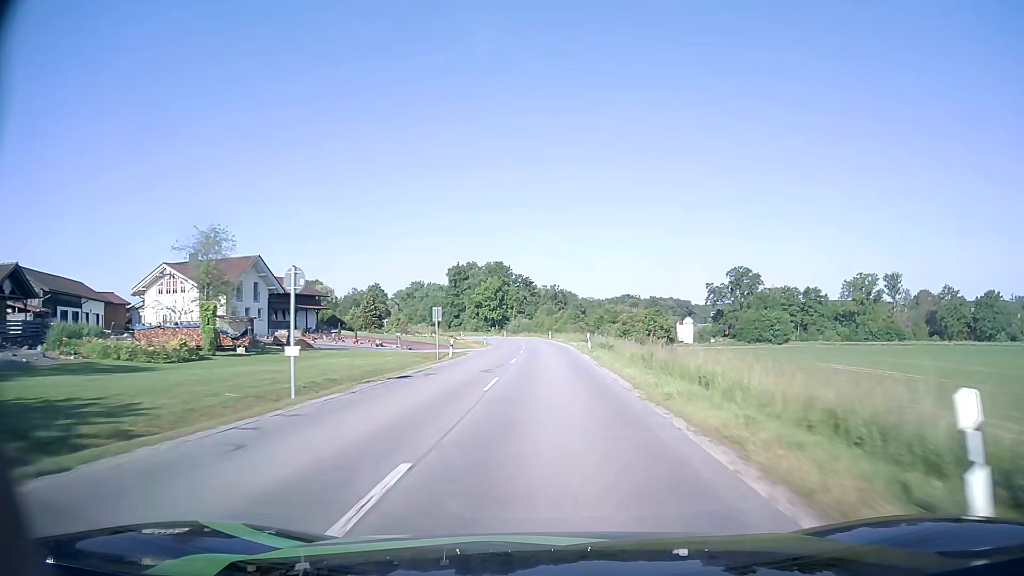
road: secondary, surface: asphalt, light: Day
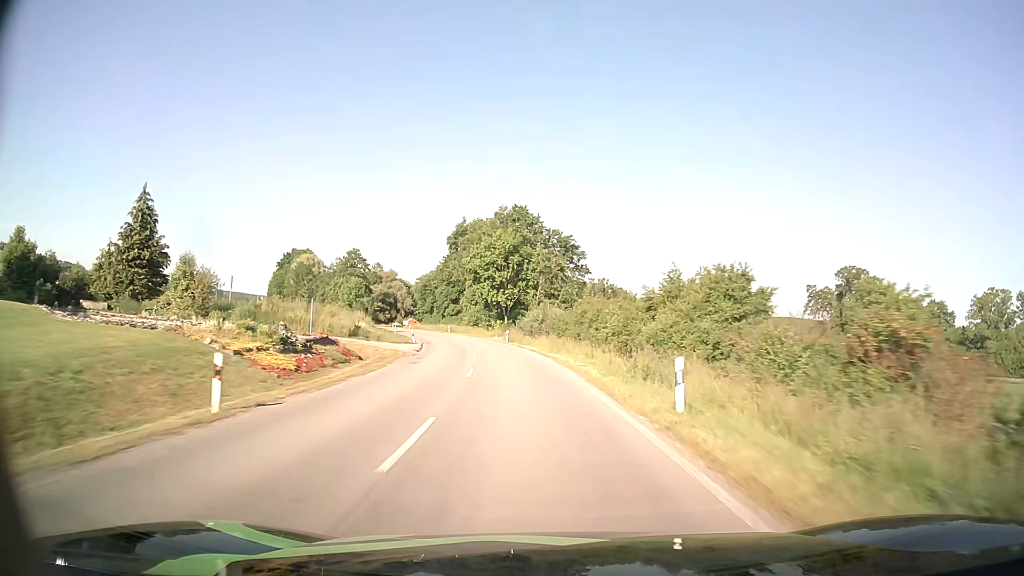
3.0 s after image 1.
(-1.0, +68.6) m; -3°
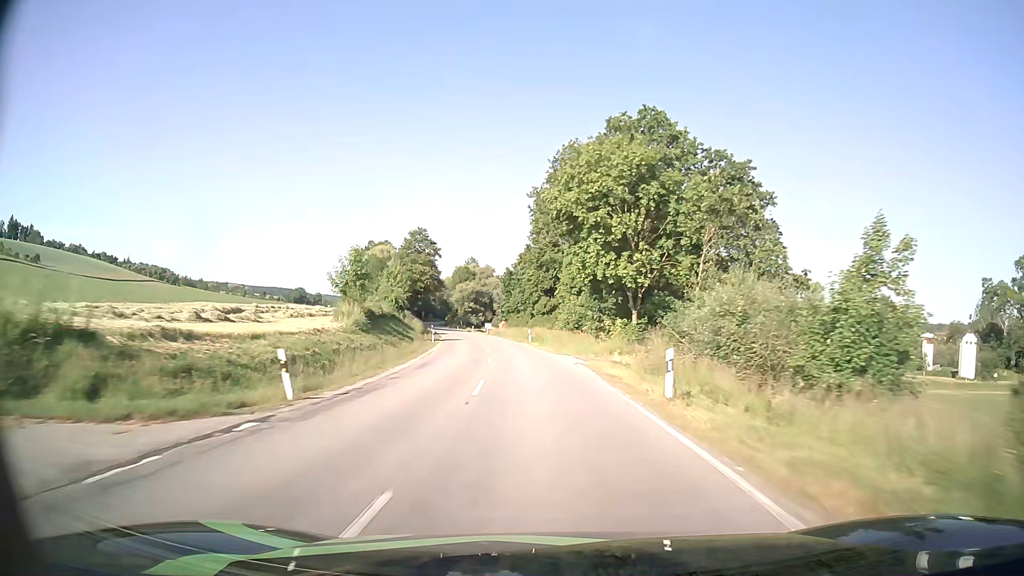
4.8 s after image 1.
(-3.1, +41.1) m; -9°
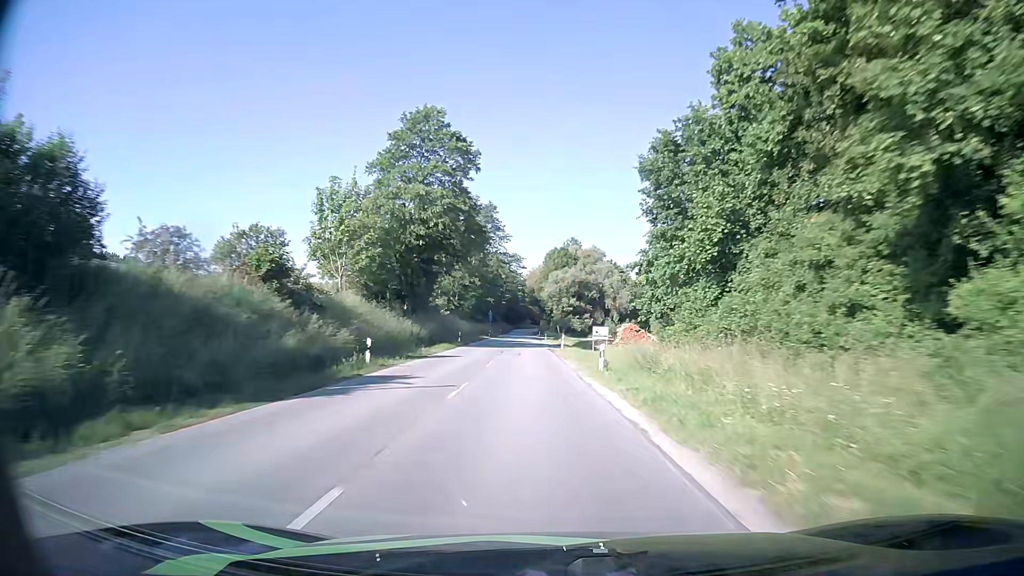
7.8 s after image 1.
(-6.9, +71.4) m; -10°
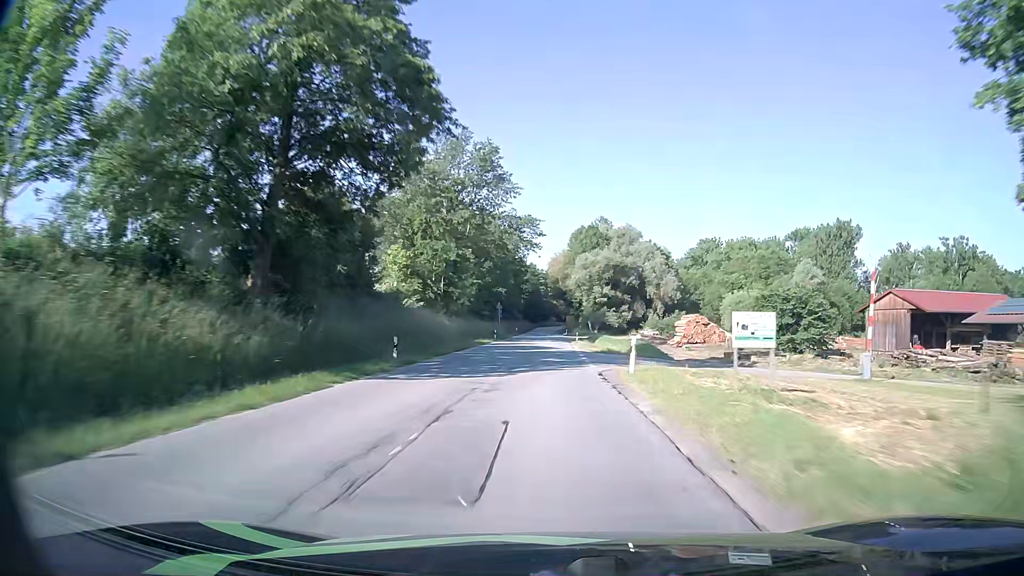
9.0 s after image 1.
(-0.6, +29.5) m; -2°
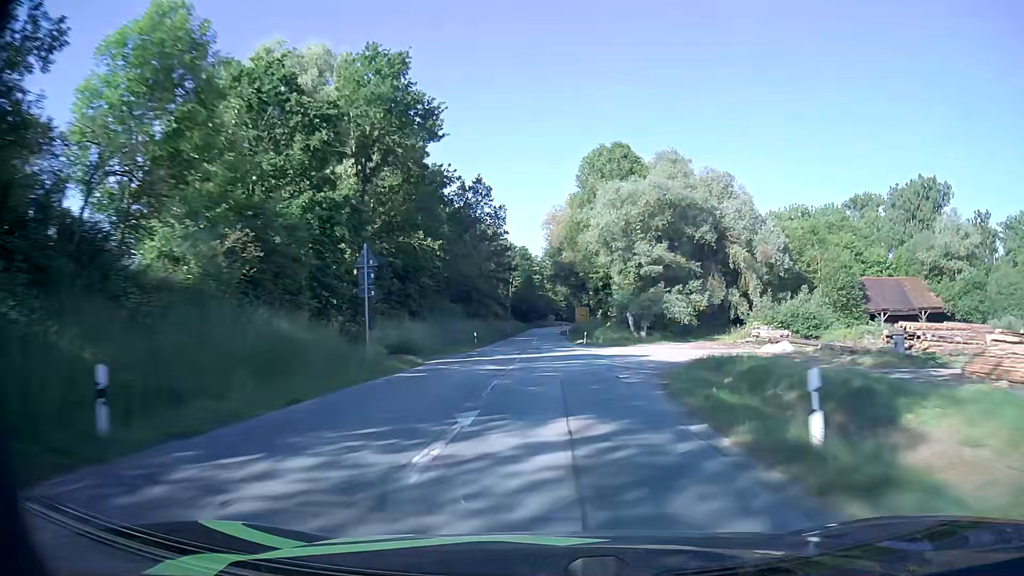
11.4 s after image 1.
(+0.1, +58.6) m; 0°
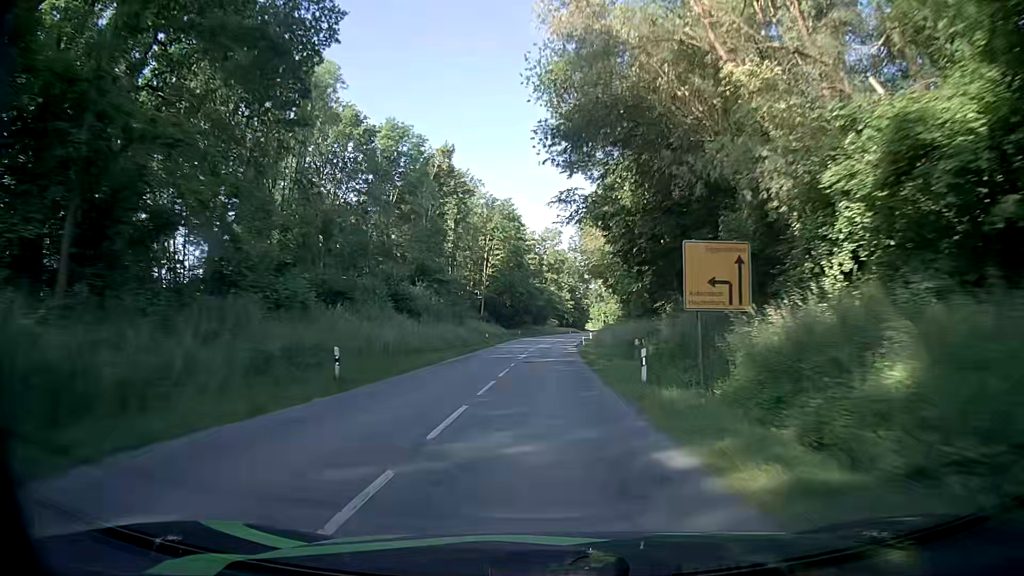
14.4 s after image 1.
(0.0, +71.5) m; 0°
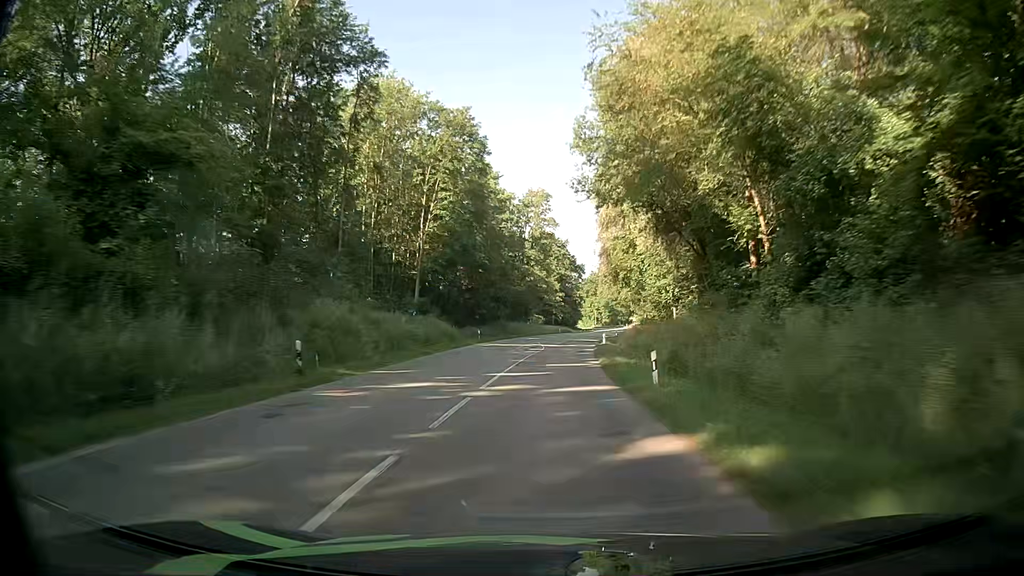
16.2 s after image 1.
(+0.3, +42.5) m; +1°
(0, +10) (0, +20) (+1, +30) (+1, +40) (+2, +50) (+2, +60) (+3, +70) (+4, +80) (+6, +90) (+7, +100) m
